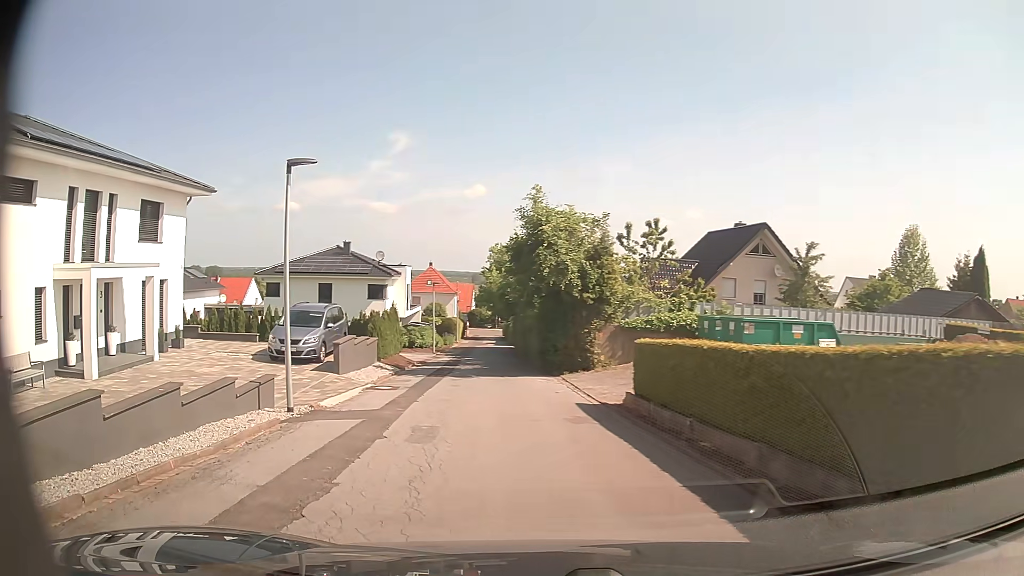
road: residential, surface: asphalt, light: Day
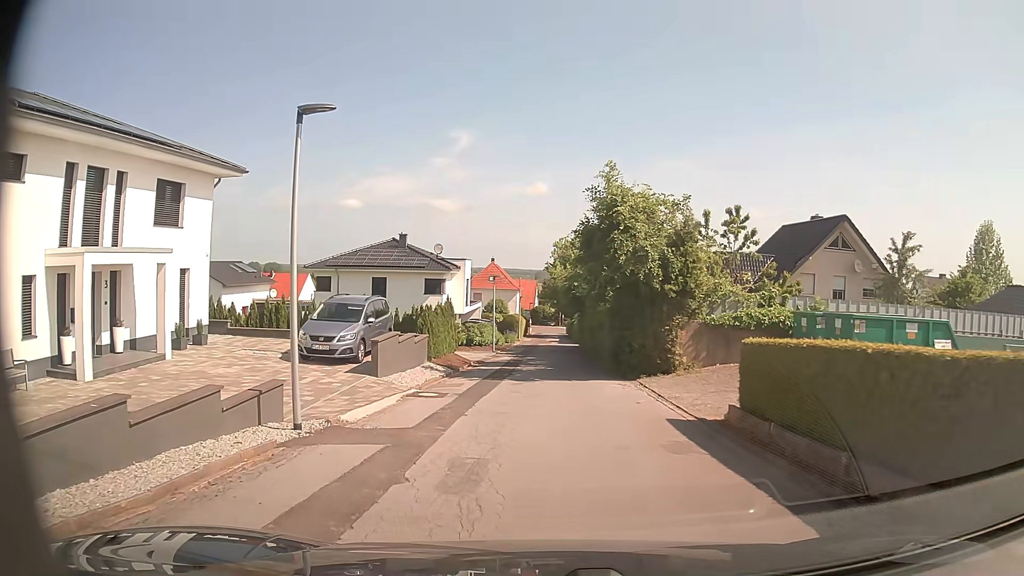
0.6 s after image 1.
(-0.2, +3.1) m; -5°
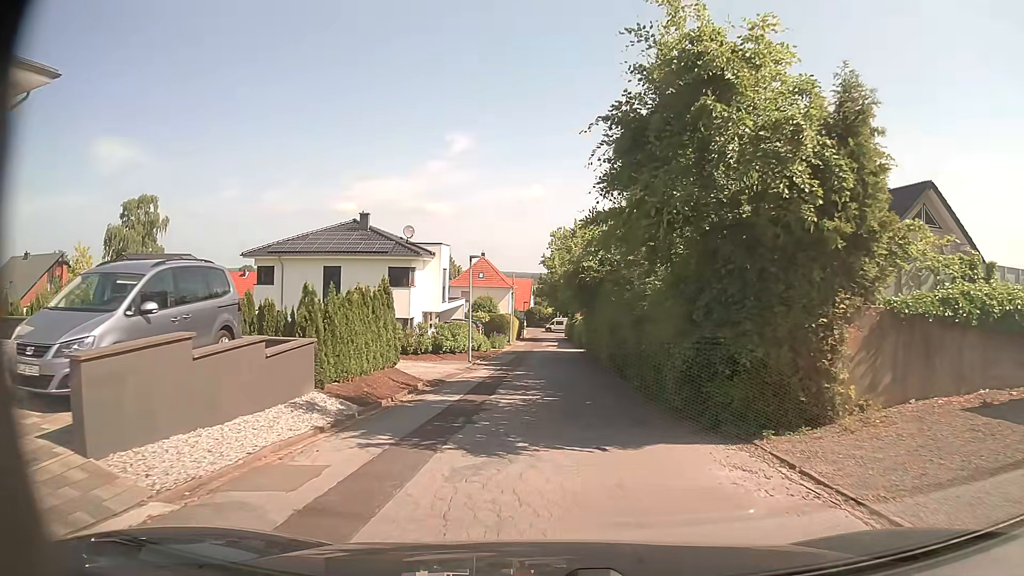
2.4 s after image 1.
(-0.2, +11.6) m; 0°
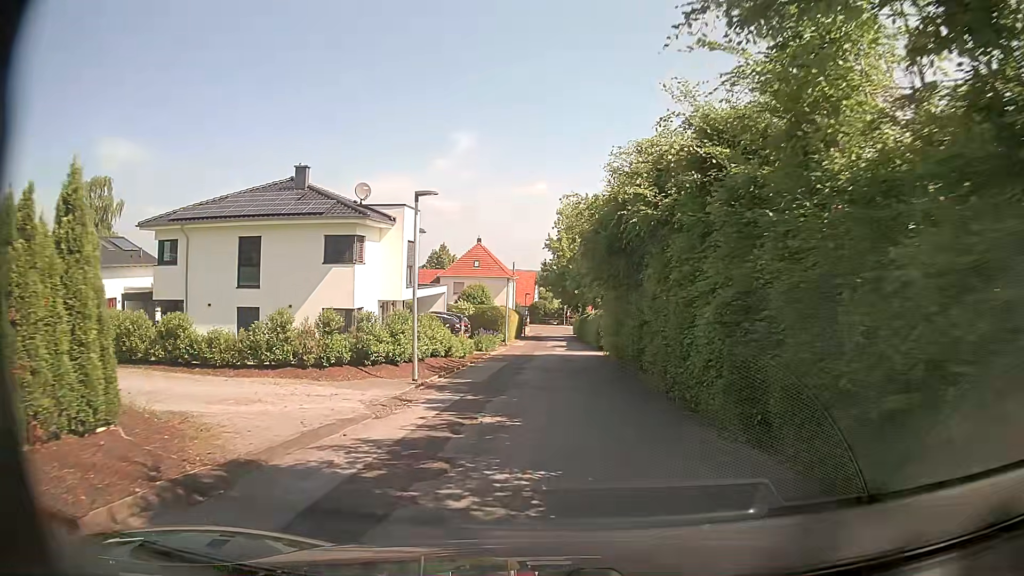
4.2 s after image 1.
(0.0, +13.0) m; 0°
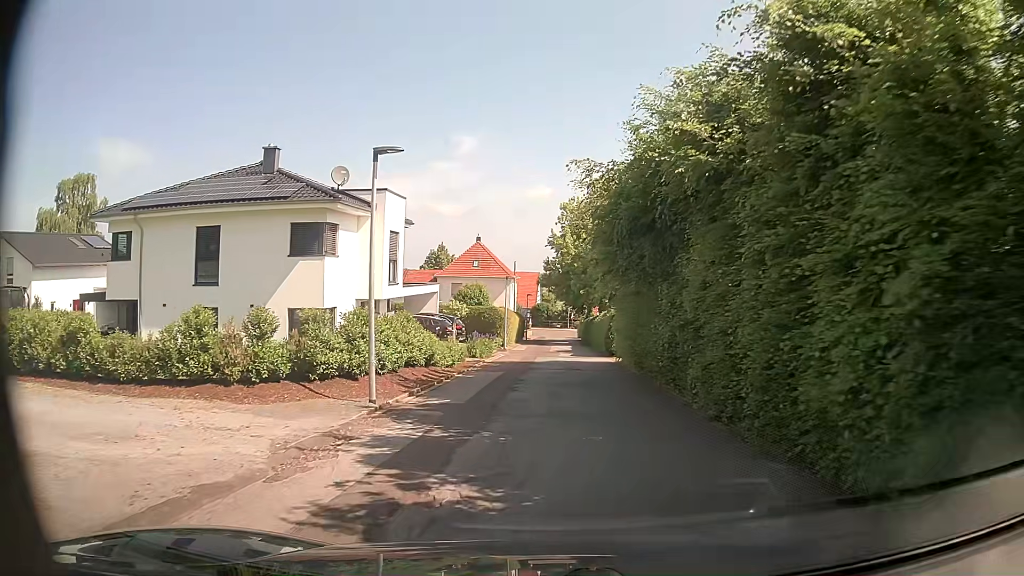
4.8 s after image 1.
(0.0, +4.3) m; -1°
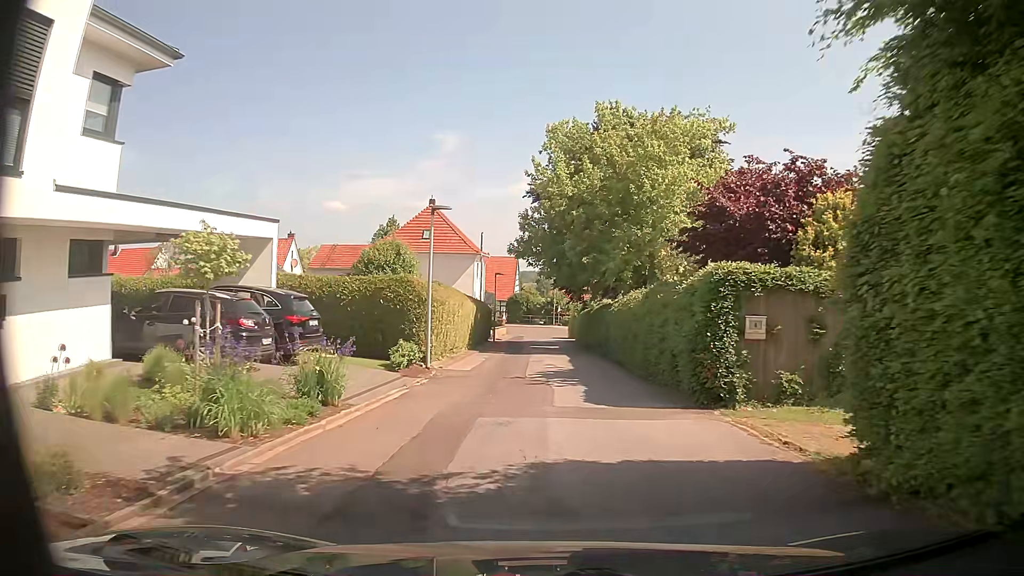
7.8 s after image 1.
(+0.2, +23.0) m; +1°
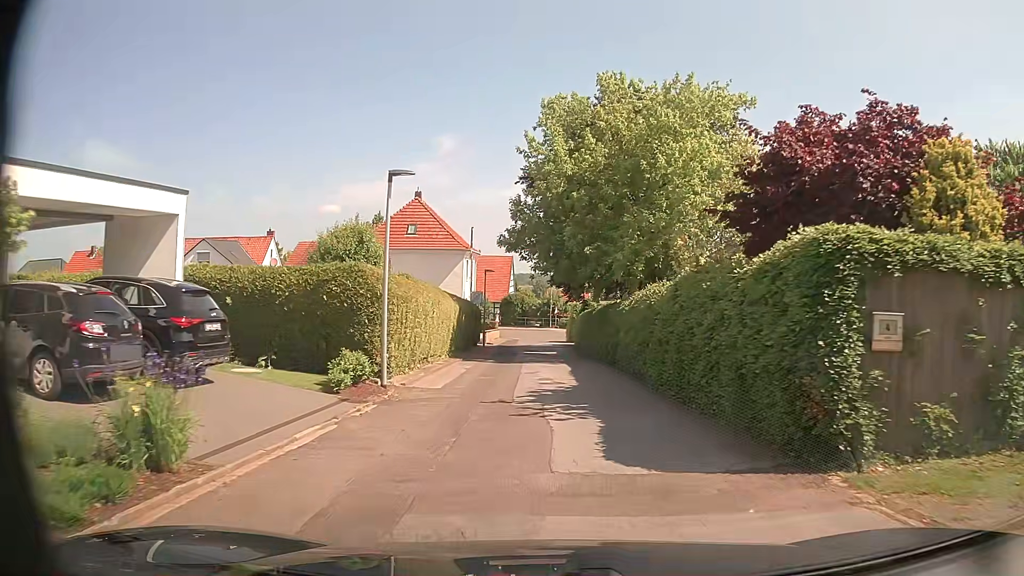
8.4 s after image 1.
(+0.1, +4.8) m; +2°
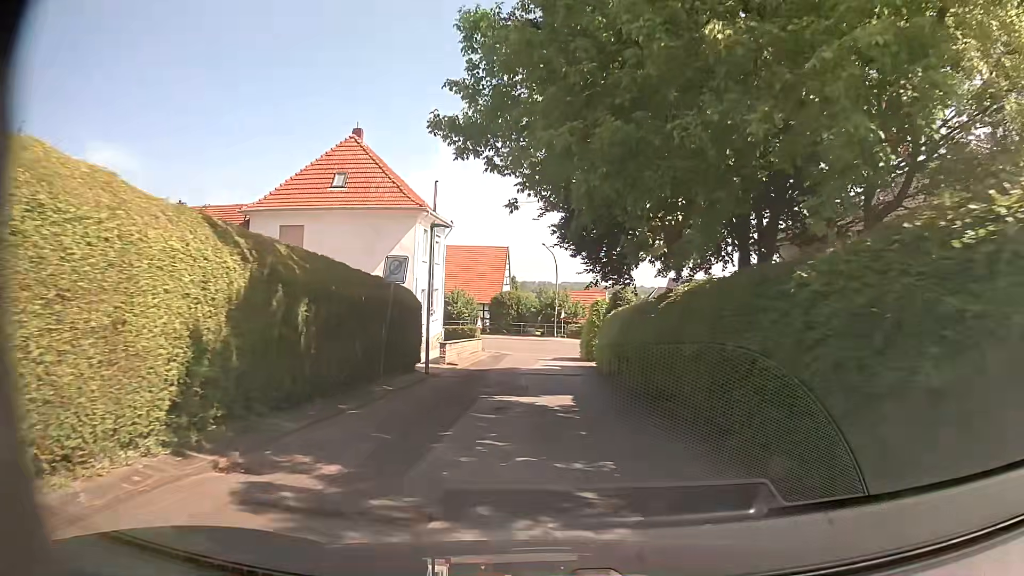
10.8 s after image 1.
(-0.4, +19.7) m; -1°
